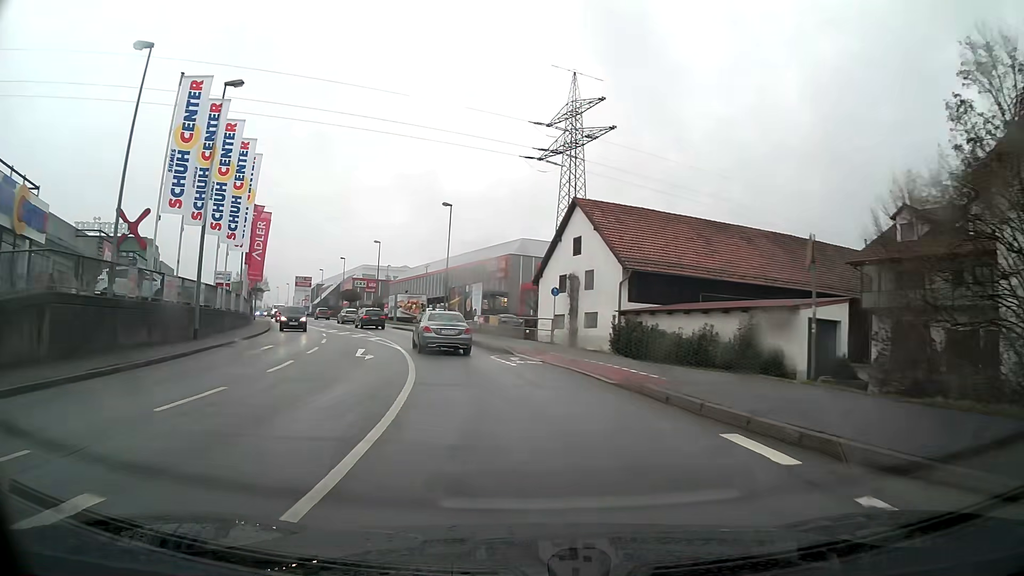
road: tertiary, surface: asphalt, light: Day
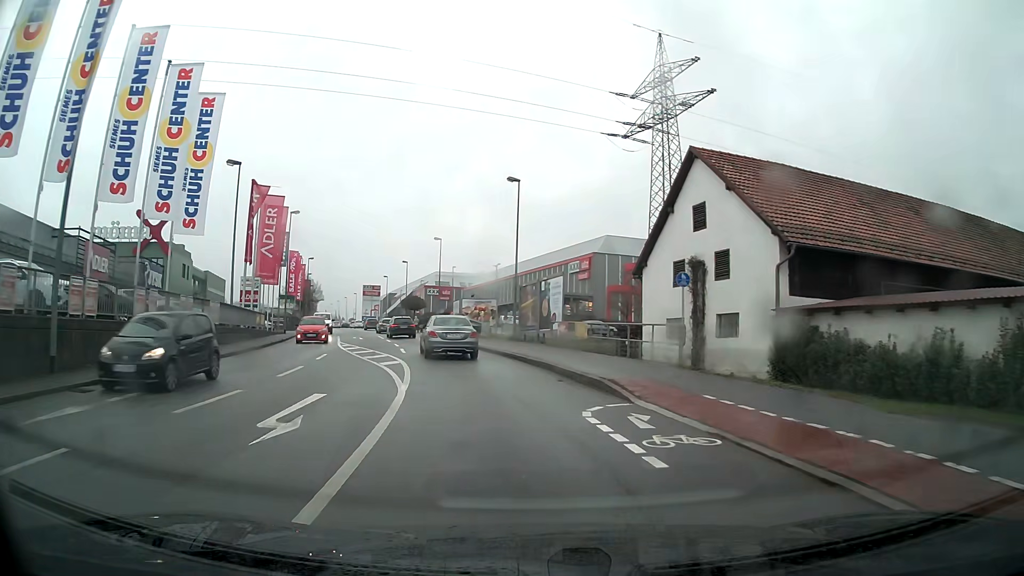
(-0.8, +12.4) m; -7°
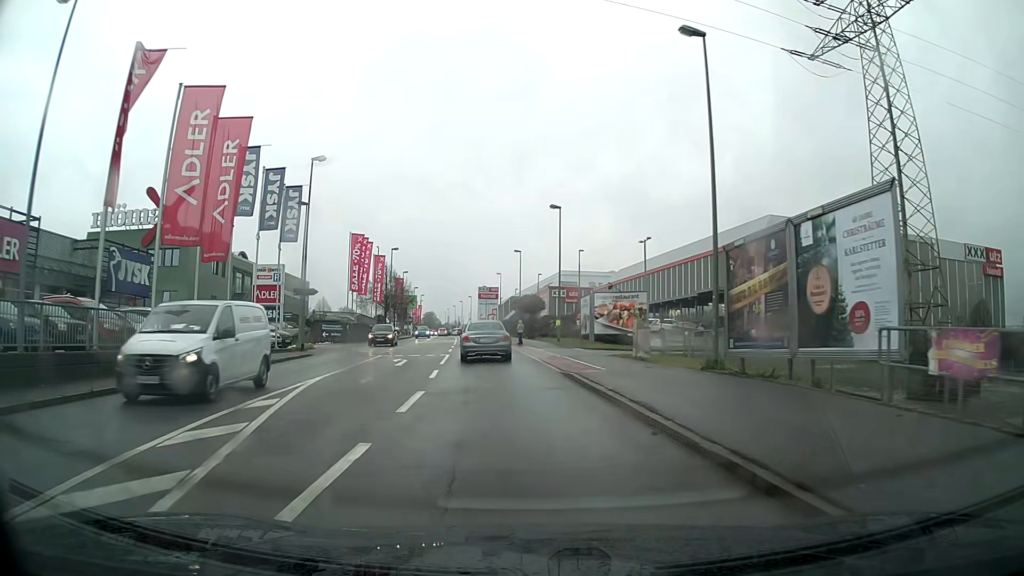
(-2.1, +22.0) m; -10°
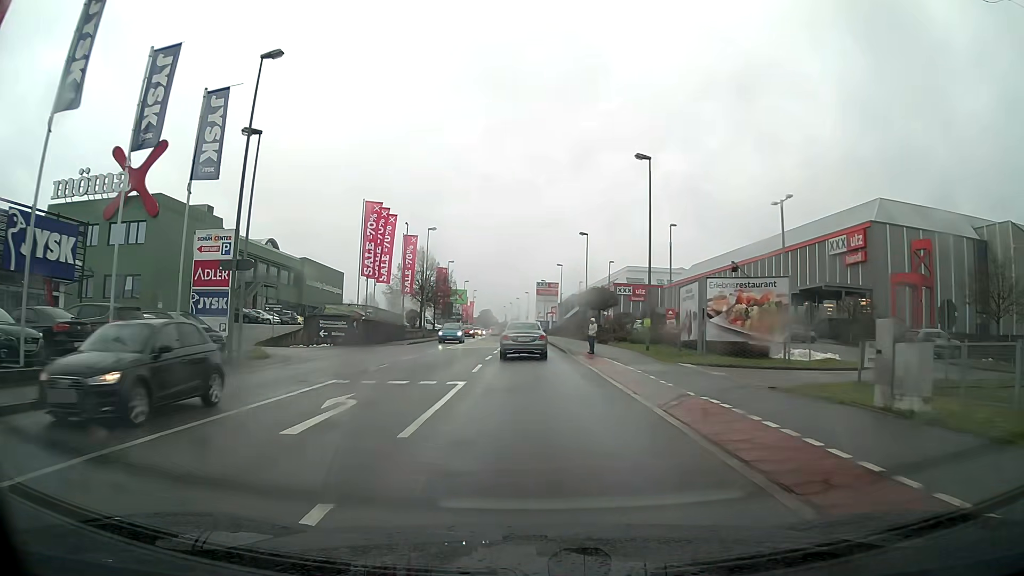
(-0.7, +14.8) m; -4°
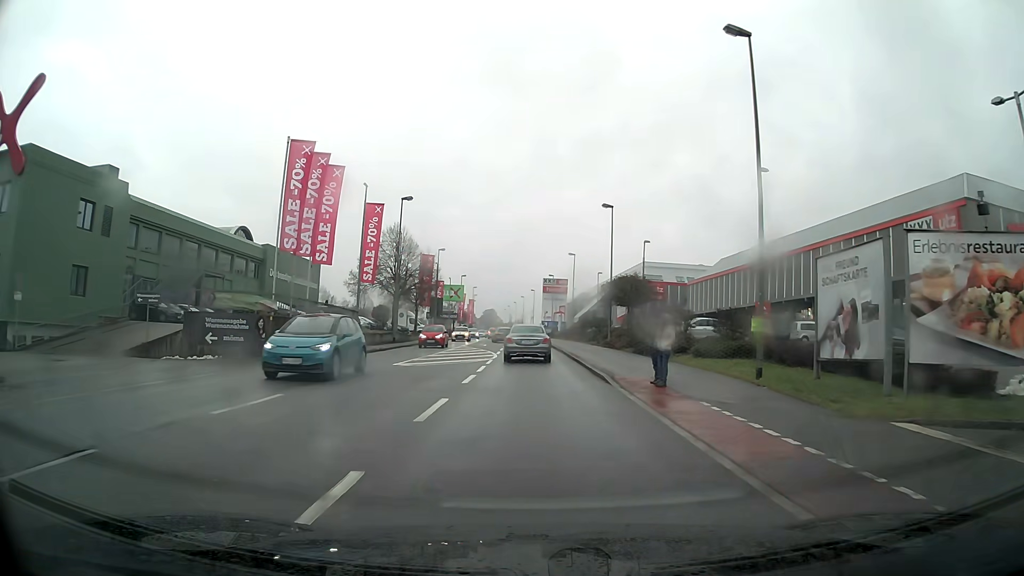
(0.0, +15.7) m; 0°
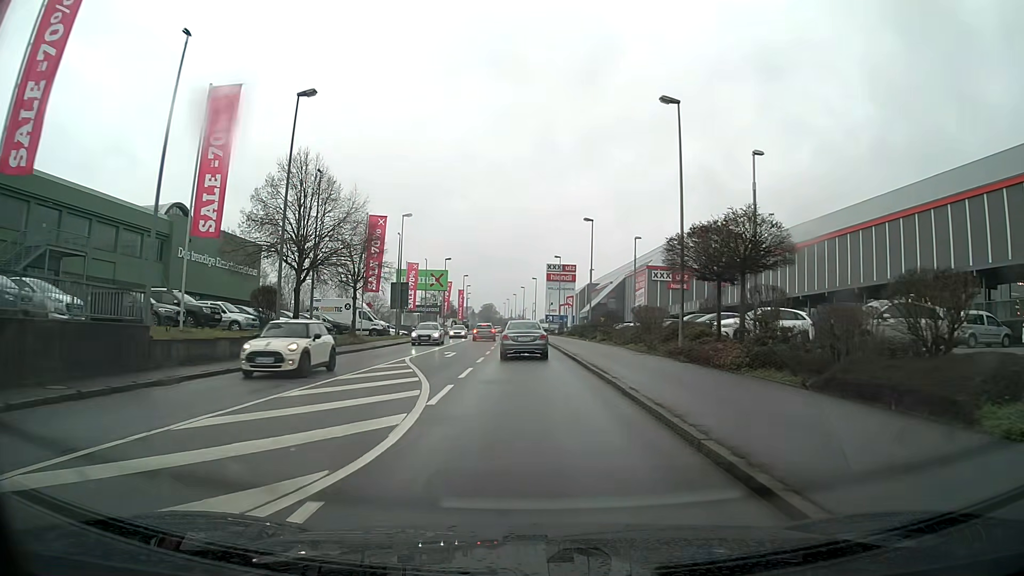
(0.0, +22.4) m; 0°
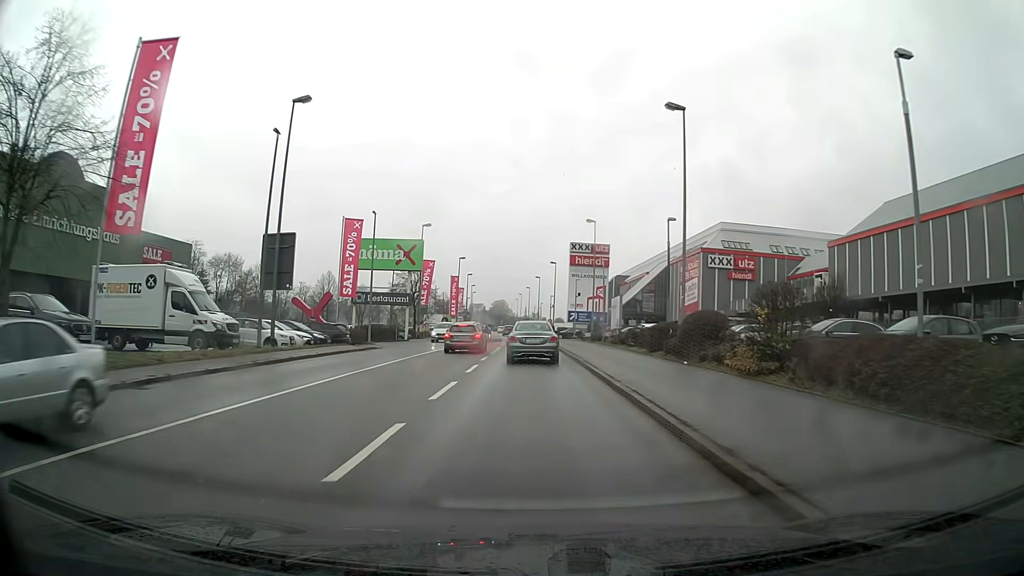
(-0.4, +29.9) m; -1°
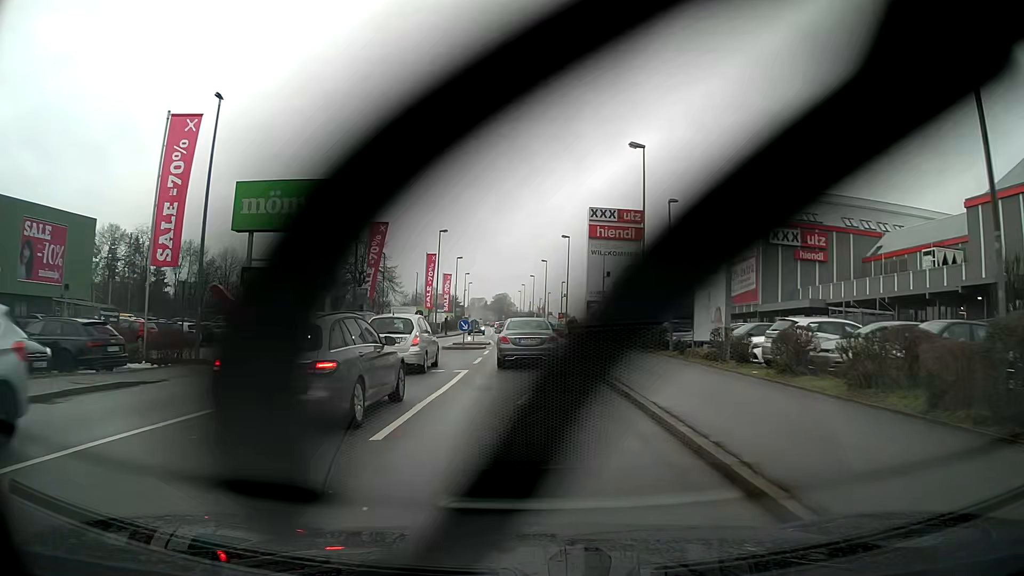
(-0.1, +23.0) m; 0°
(0, +10) (0, +20) (0, +30) (-1, +40) (-2, +50) (-2, +60) (-3, +70) (-3, +80) (-4, +90) (-4, +100) m
